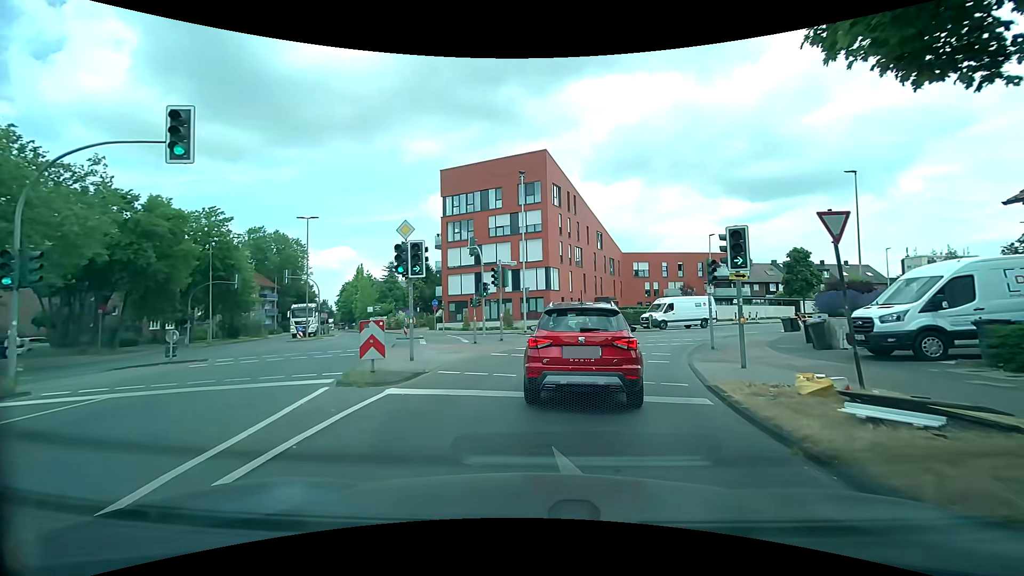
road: tertiary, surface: asphalt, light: Day
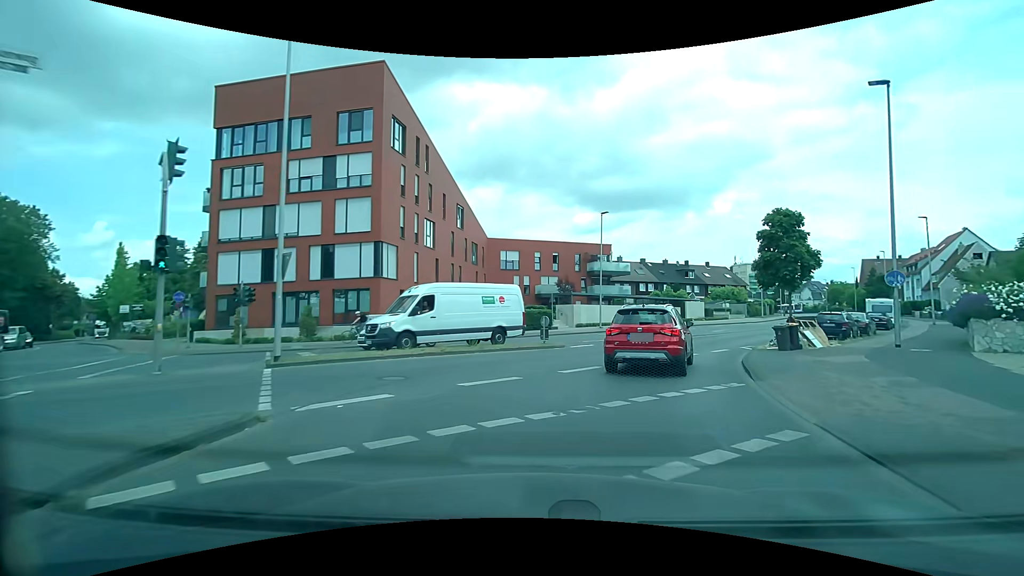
(+2.2, +18.0) m; +17°
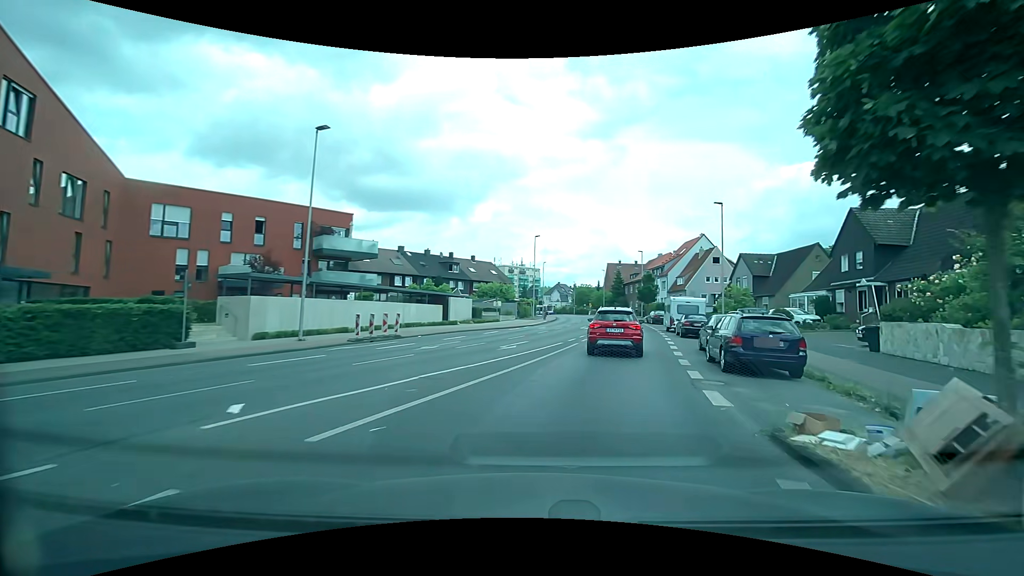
(+4.3, +19.3) m; +26°
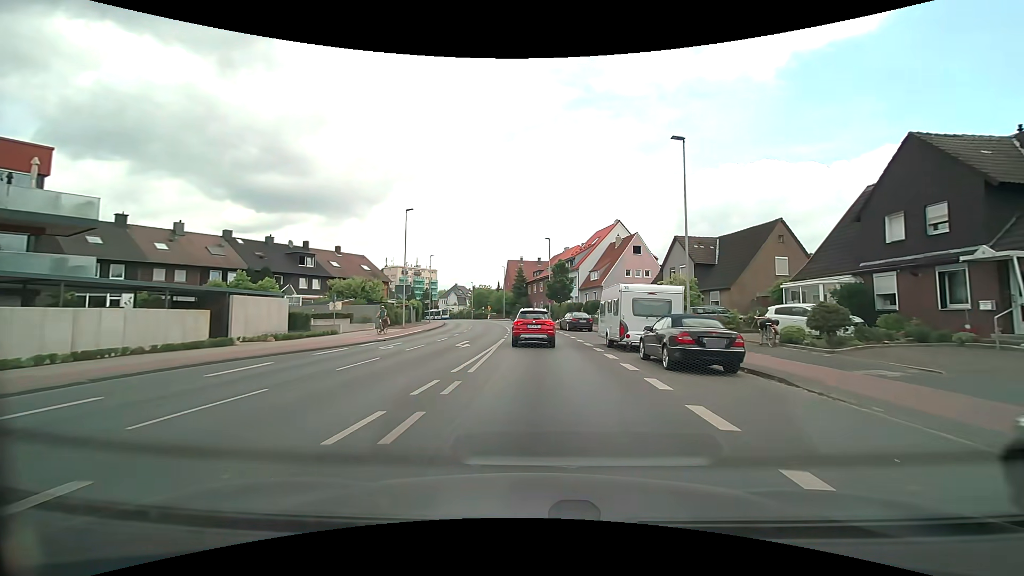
(+2.5, +17.6) m; +12°
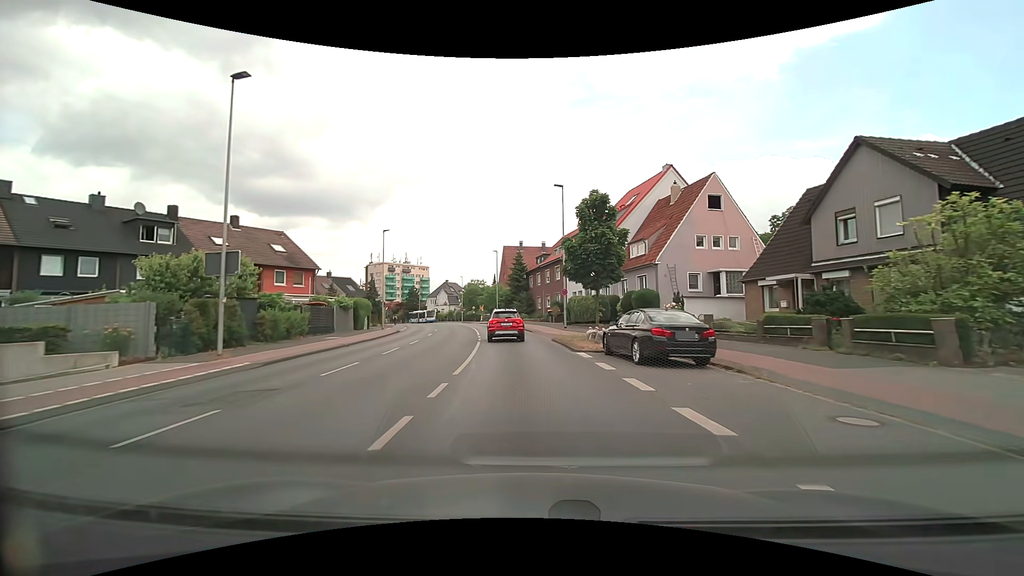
(+0.1, +25.3) m; 0°
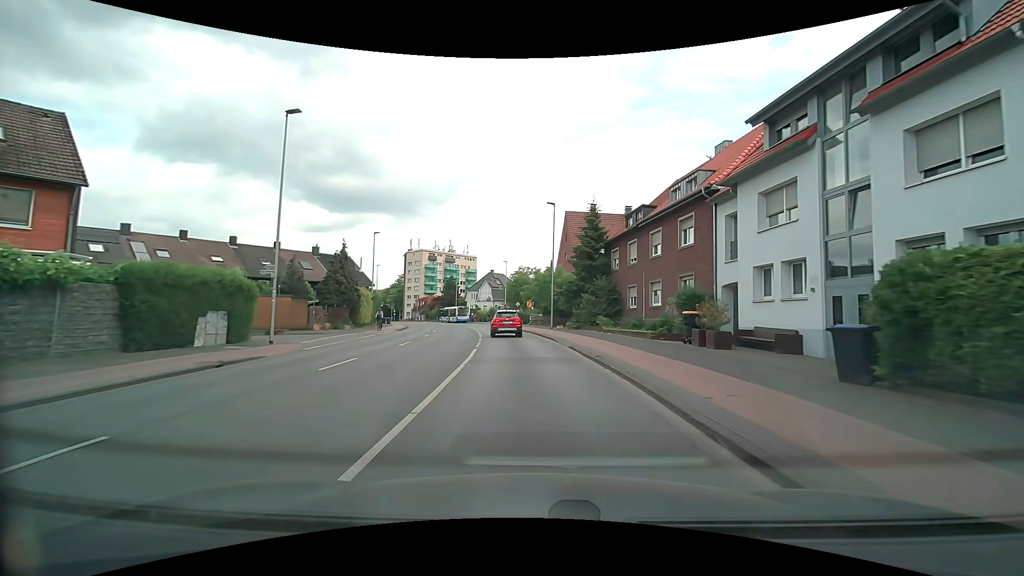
(-1.8, +31.4) m; -7°
